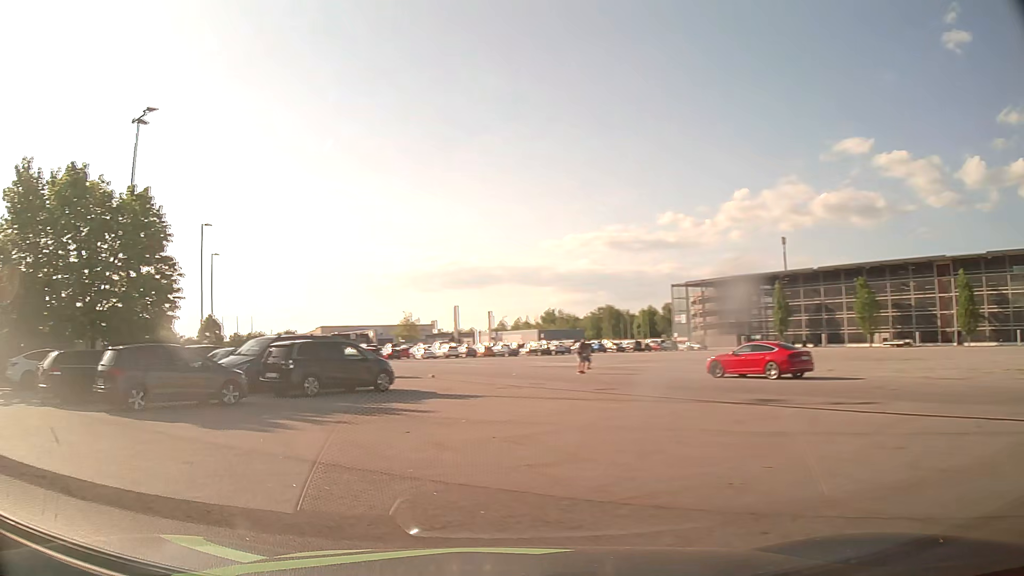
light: Day
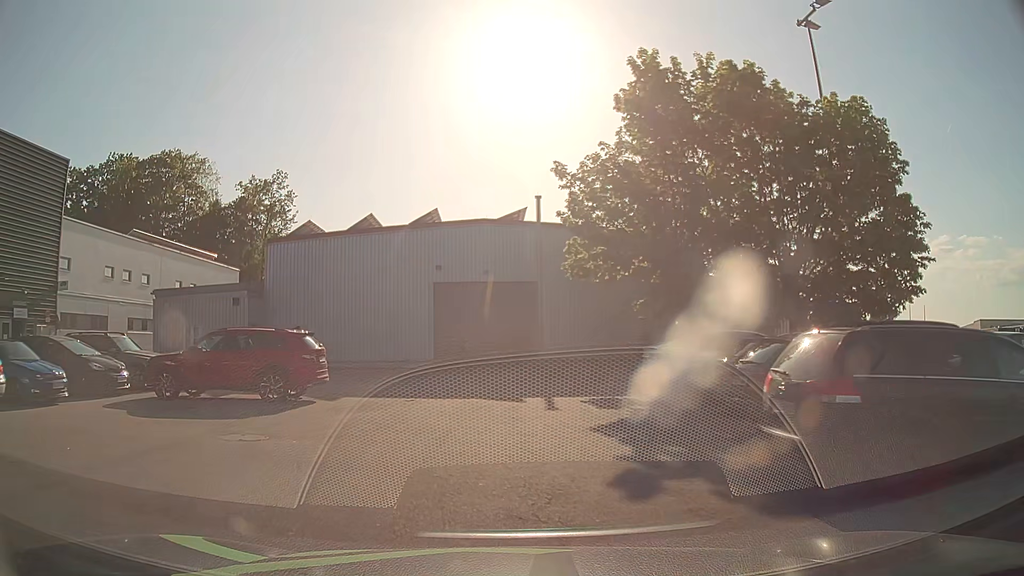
(-9.0, +9.9) m; -61°
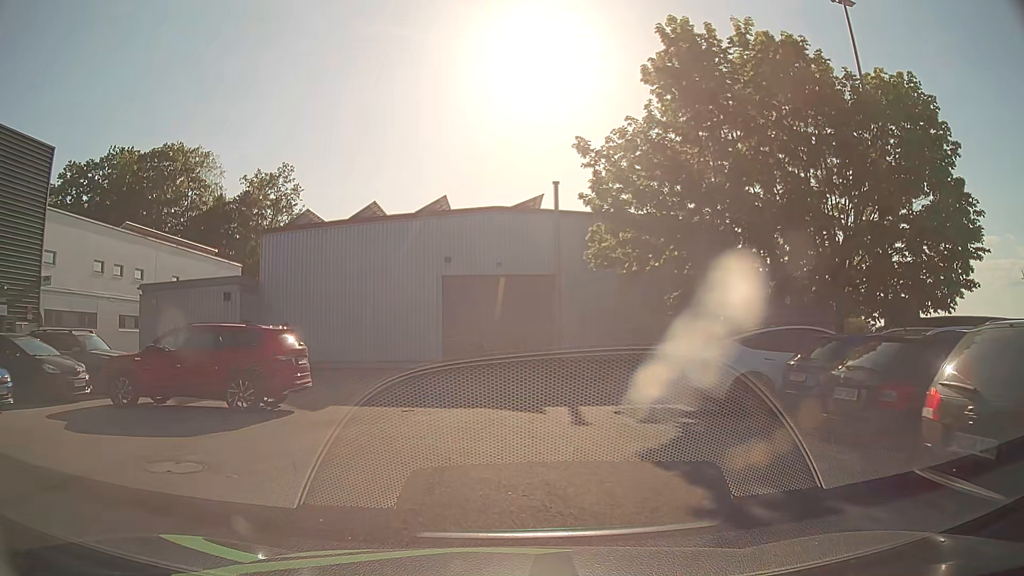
(0.0, +2.6) m; -1°
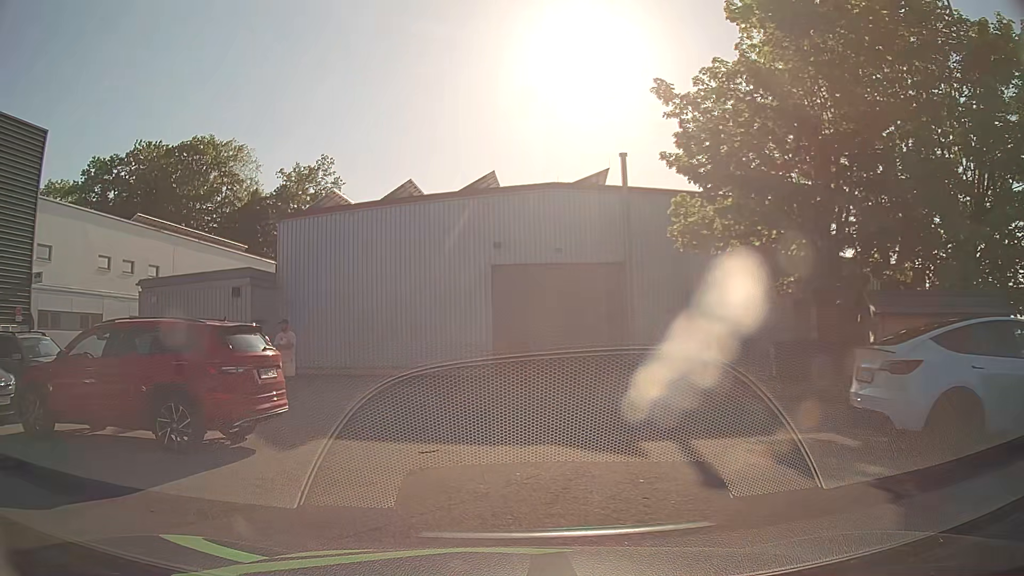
(-0.1, +4.6) m; -5°
